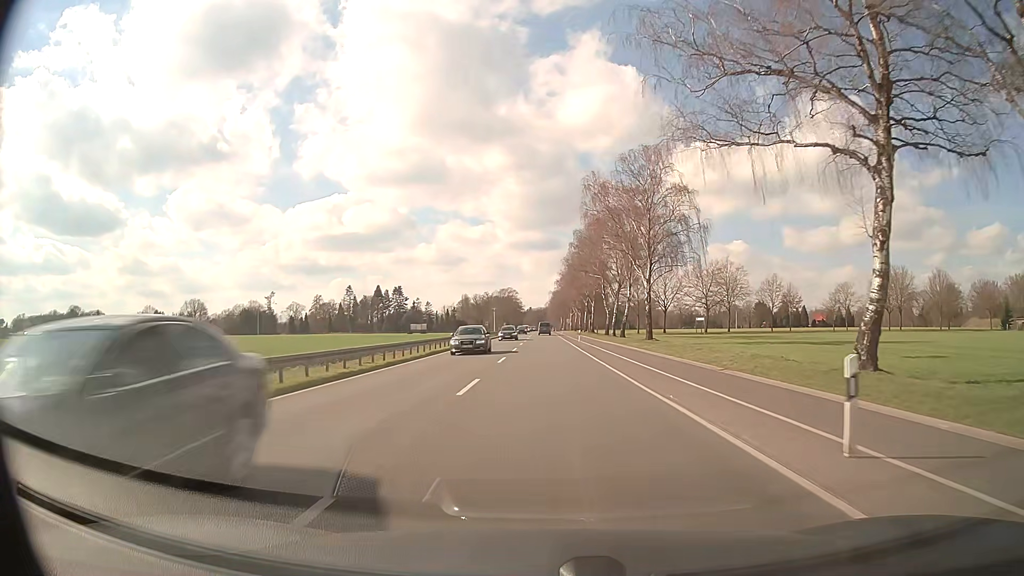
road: primary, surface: asphalt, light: Day
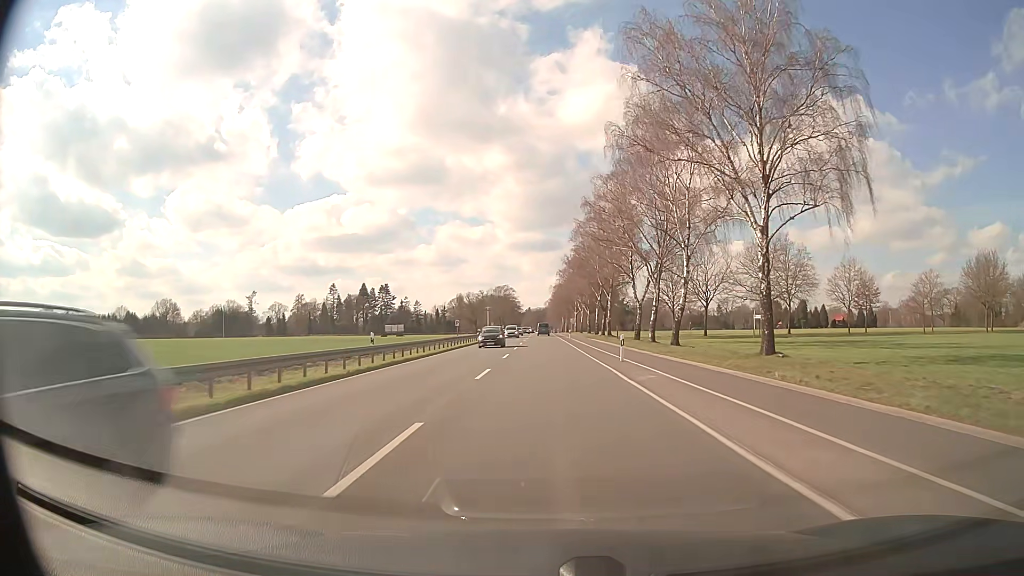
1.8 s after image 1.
(+0.1, +32.2) m; 0°
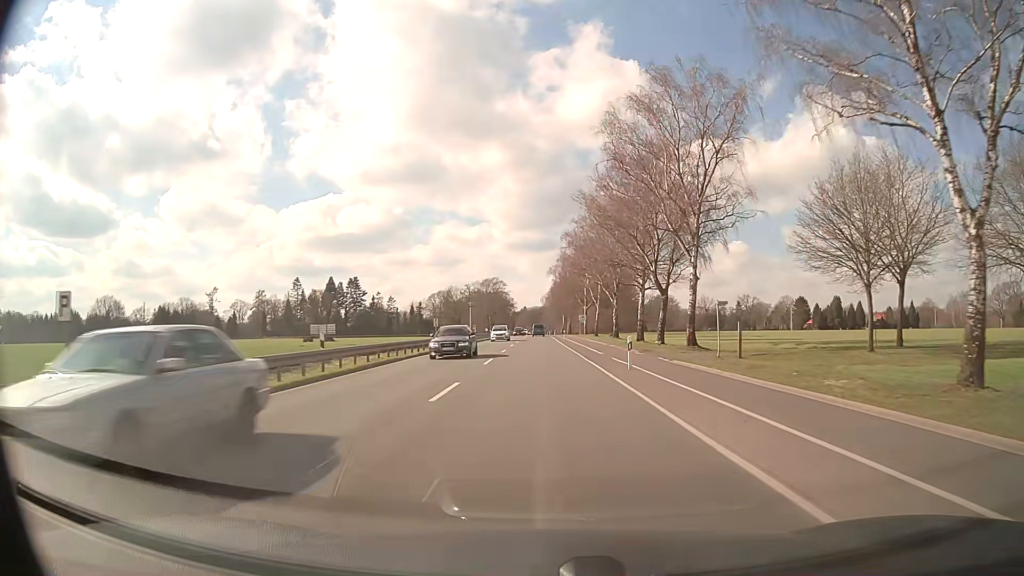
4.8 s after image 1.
(0.0, +53.7) m; 0°
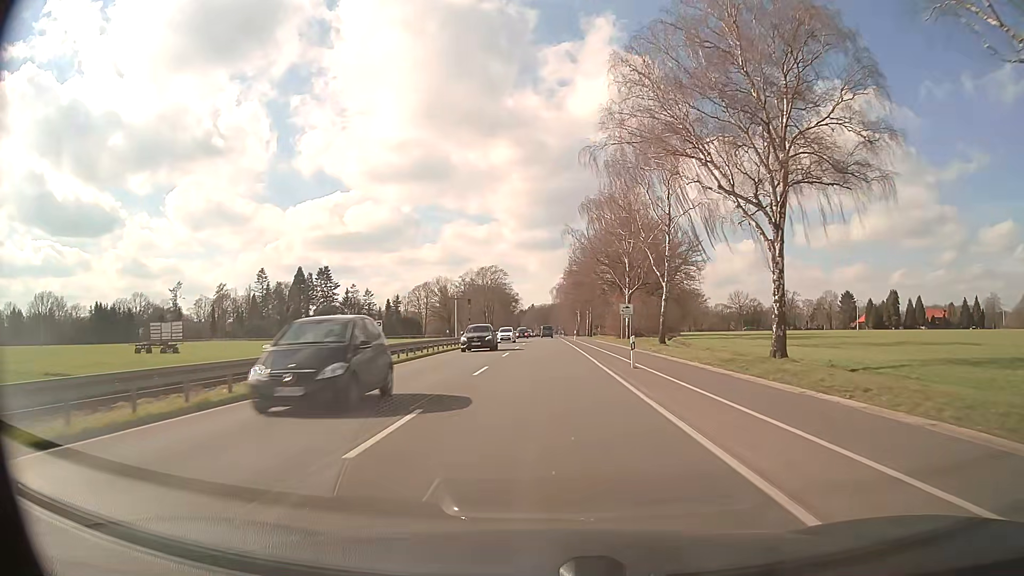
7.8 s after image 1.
(-0.2, +53.8) m; -1°
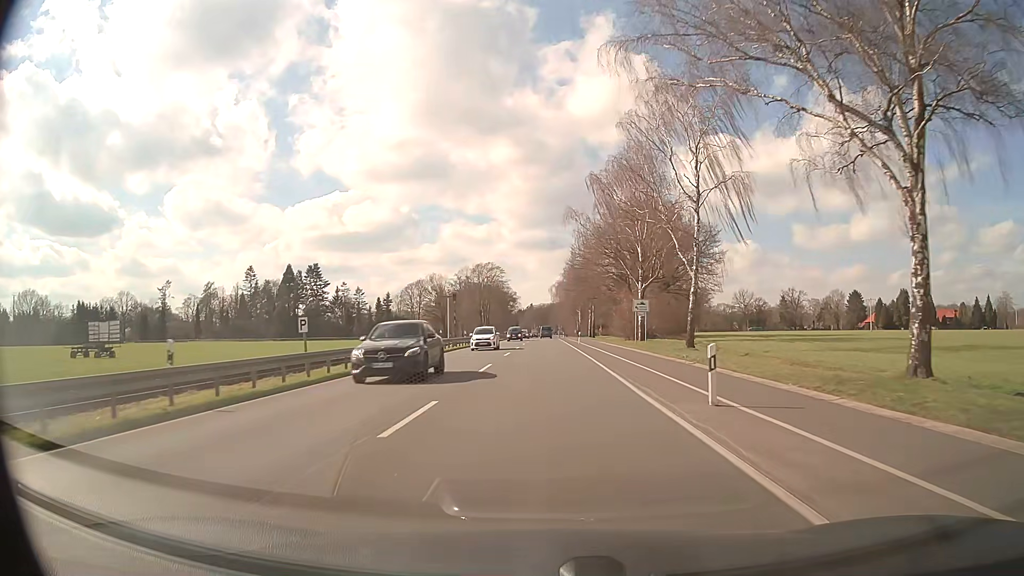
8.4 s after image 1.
(0.0, +10.8) m; 0°
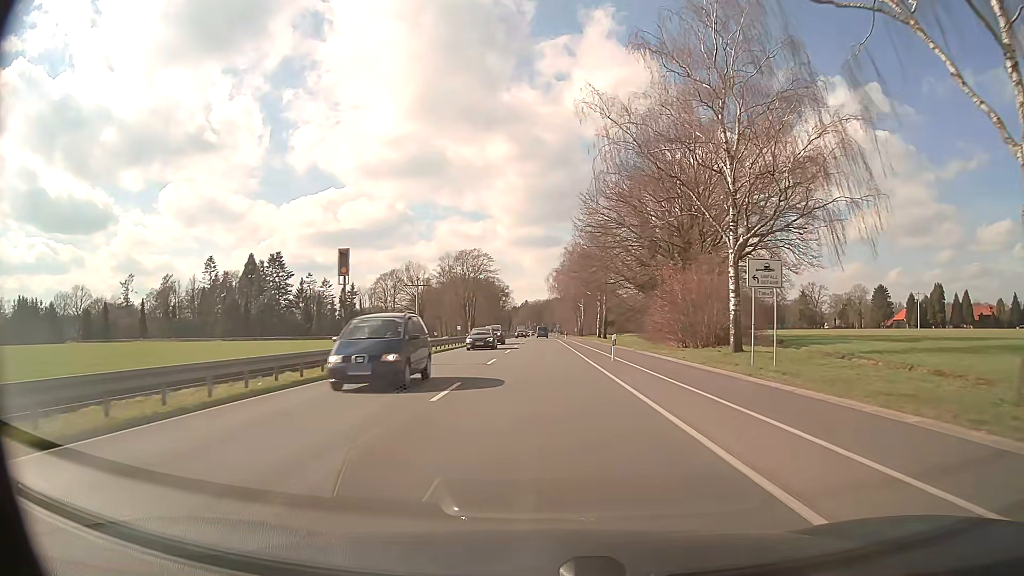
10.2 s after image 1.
(+0.1, +32.3) m; 0°
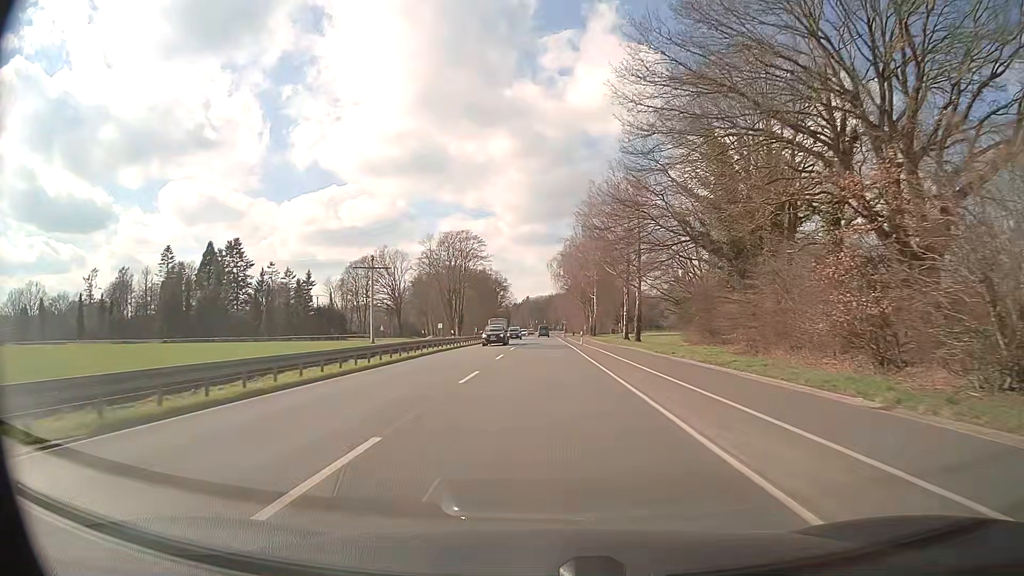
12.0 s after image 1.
(0.0, +32.4) m; 0°
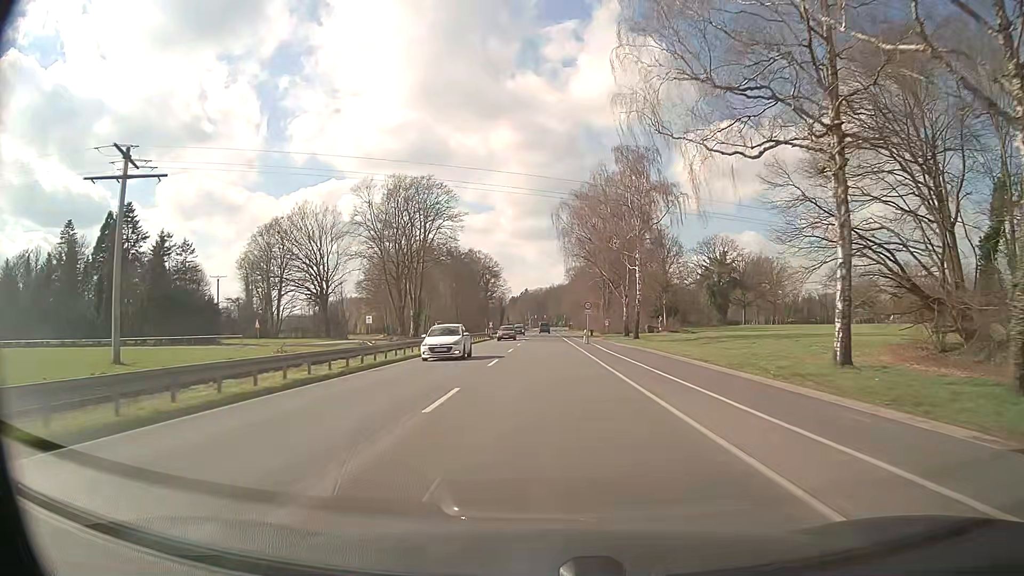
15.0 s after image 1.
(-0.3, +54.1) m; 0°
(0, +10) (0, +20) (0, +30) (0, +40) (0, +50) (0, +60) (0, +70) (0, +80) (0, +90) (0, +100) m
